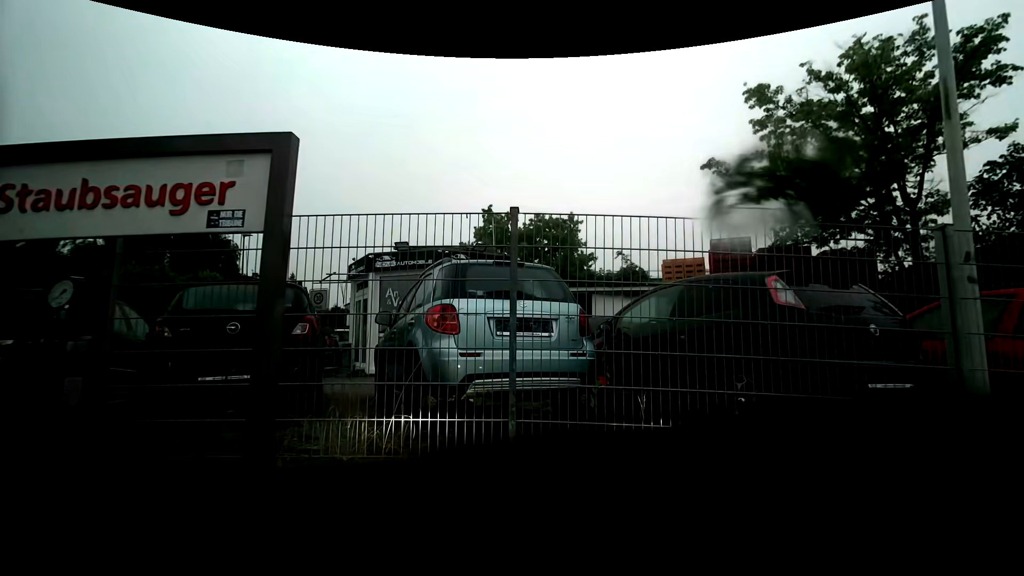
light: Day
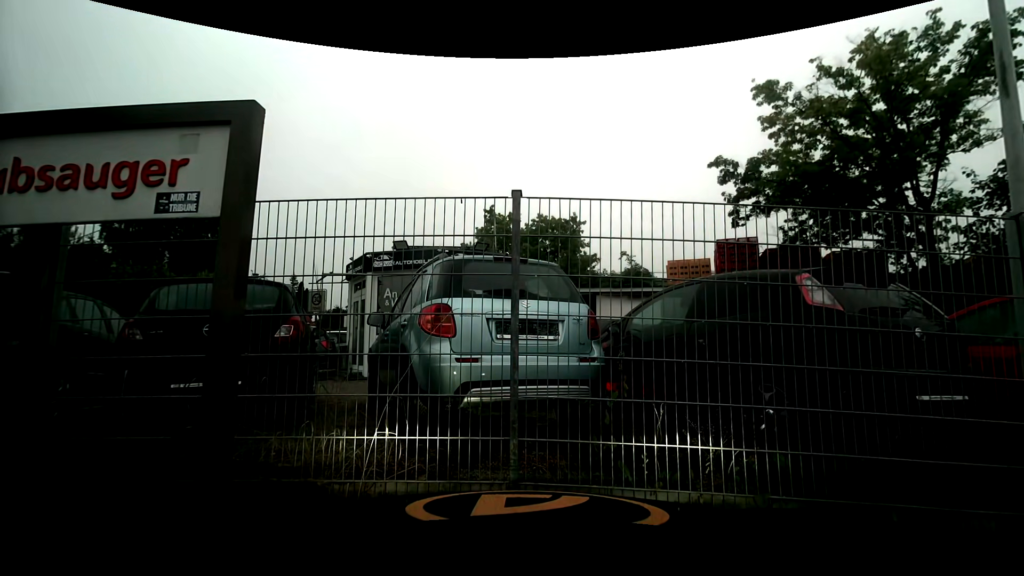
(0.0, +0.5) m; 0°
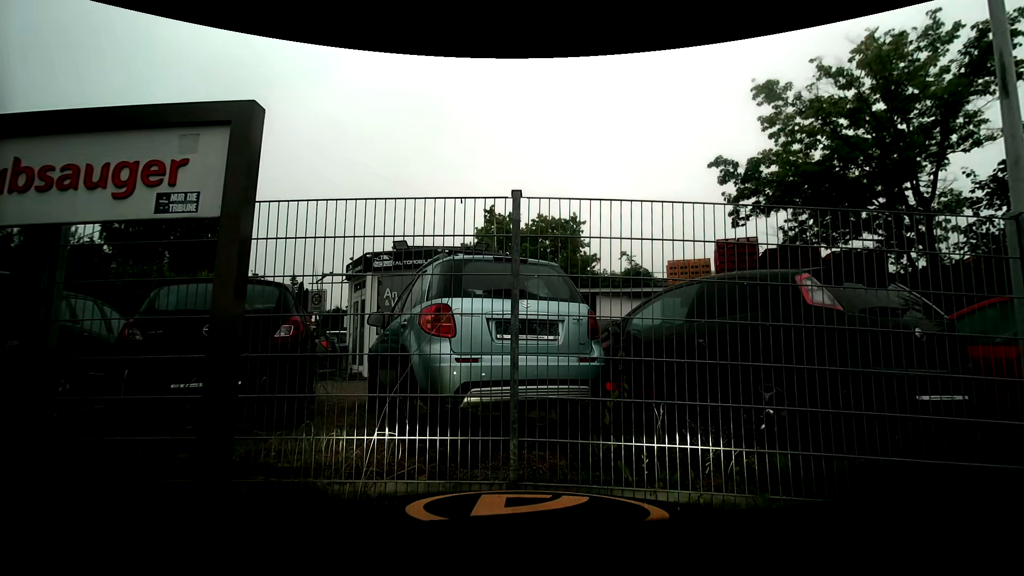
(0.0, 0.0) m; 0°
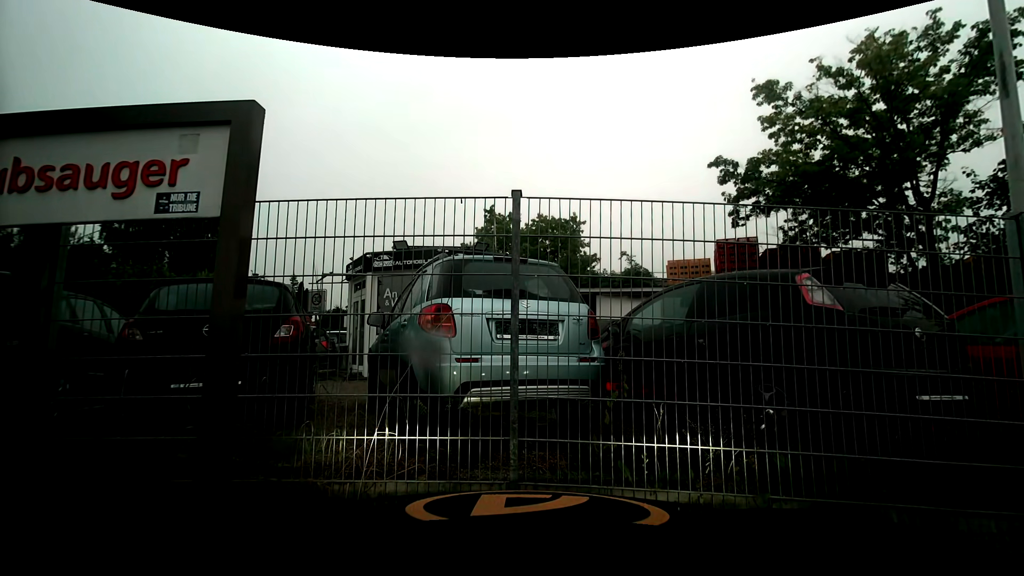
(0.0, 0.0) m; 0°
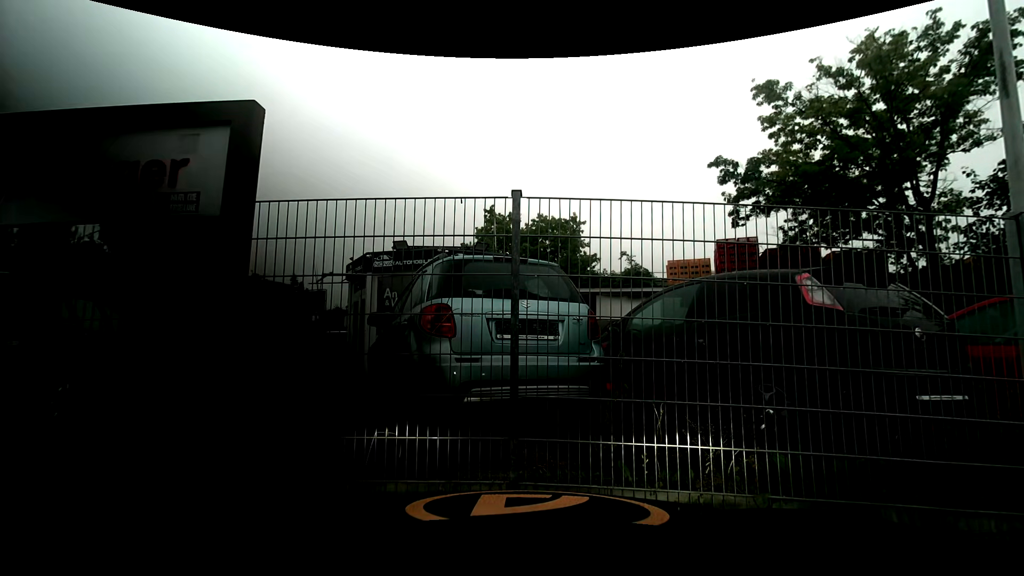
(0.0, 0.0) m; 0°
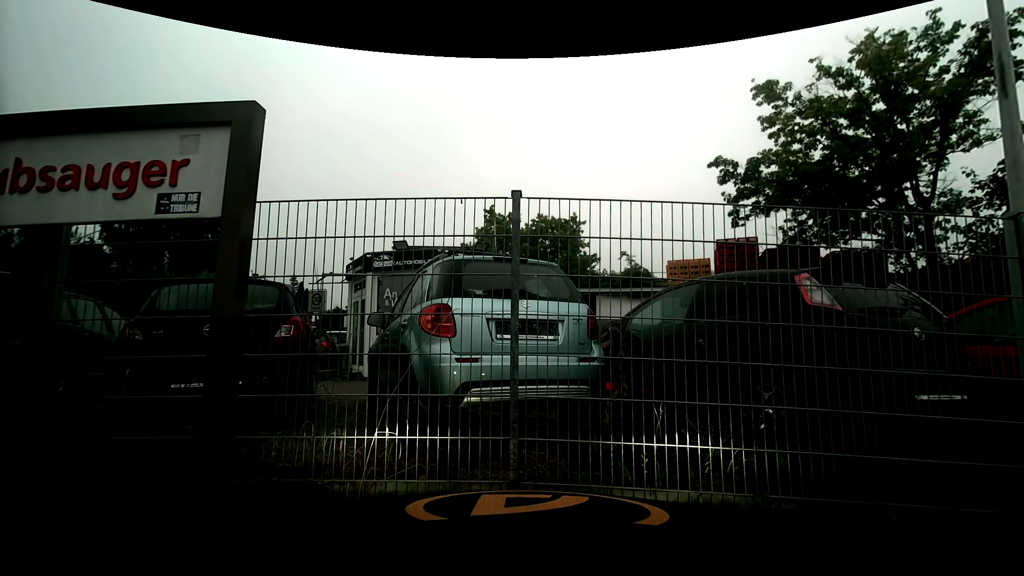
(0.0, 0.0) m; 0°
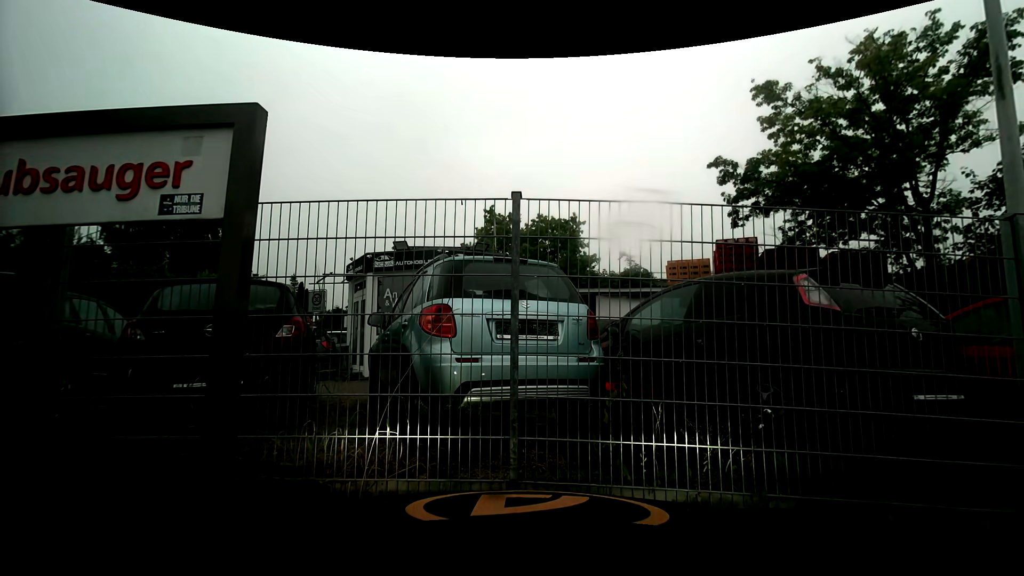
(0.0, 0.0) m; 0°
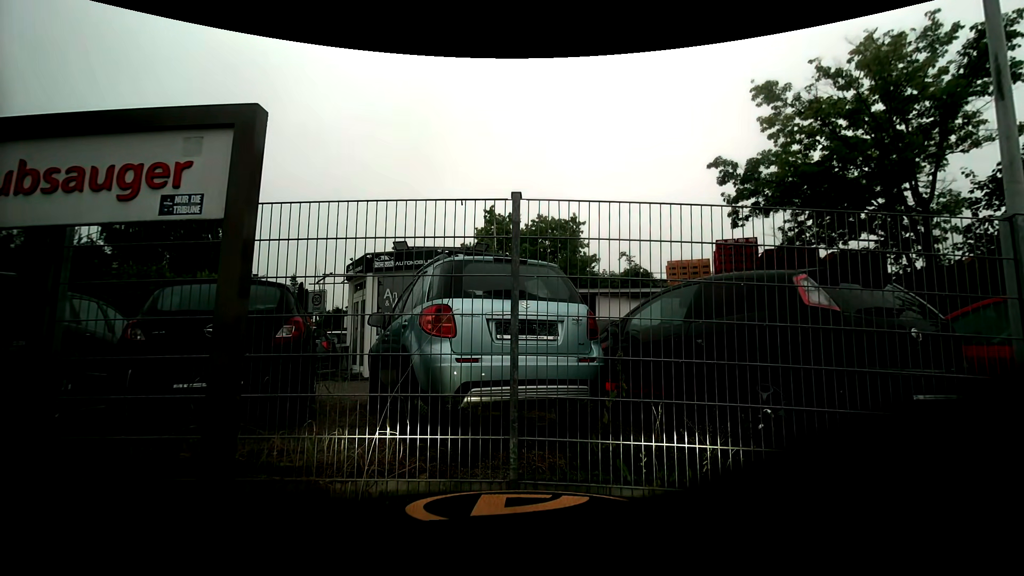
(0.0, 0.0) m; 0°
